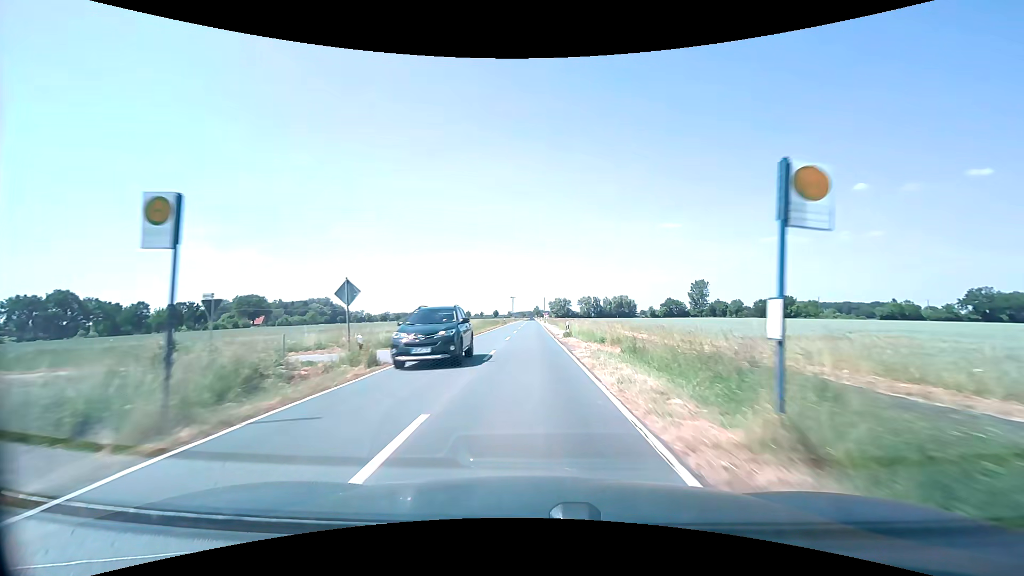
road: secondary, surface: asphalt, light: Day
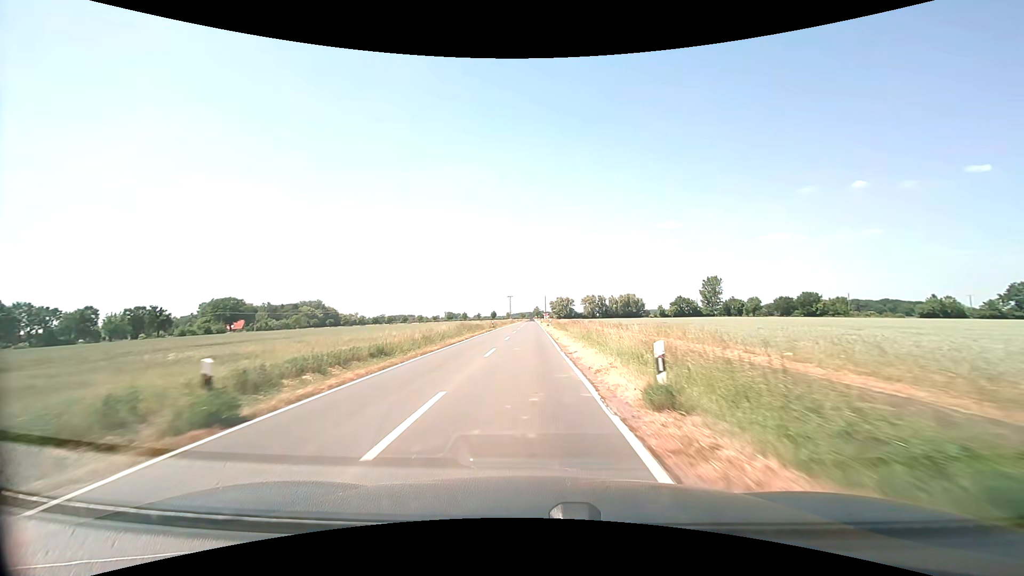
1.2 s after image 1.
(+0.1, +22.0) m; 0°
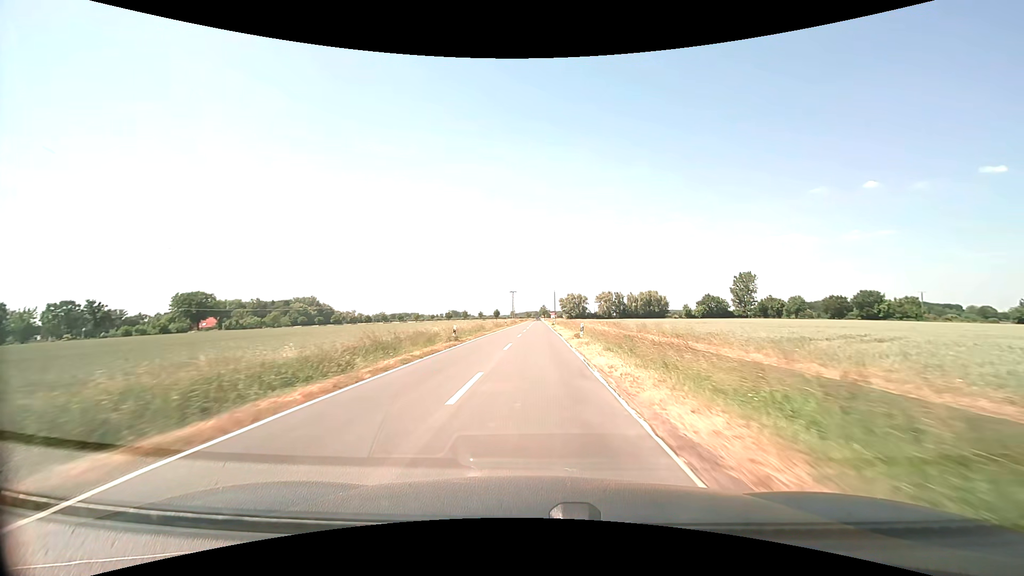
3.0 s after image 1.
(-0.4, +33.7) m; -1°
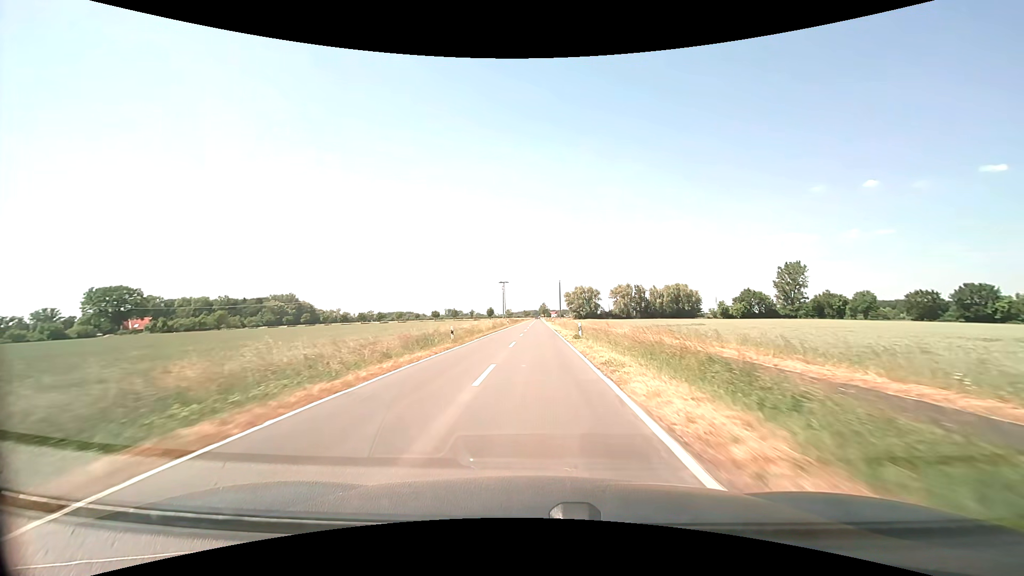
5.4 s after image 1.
(+0.3, +46.5) m; 0°
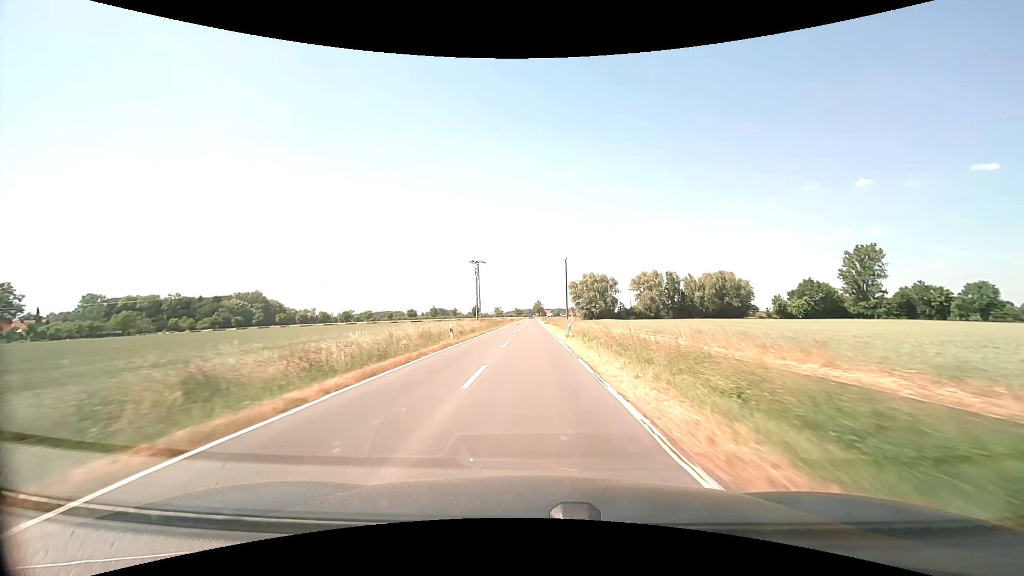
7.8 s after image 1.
(+0.3, +48.6) m; 0°
(0, +10) (0, +20) (0, +30) (0, +40) (0, +50) (0, +60) (0, +70) (0, +80) (0, +90) (0, +100) m
